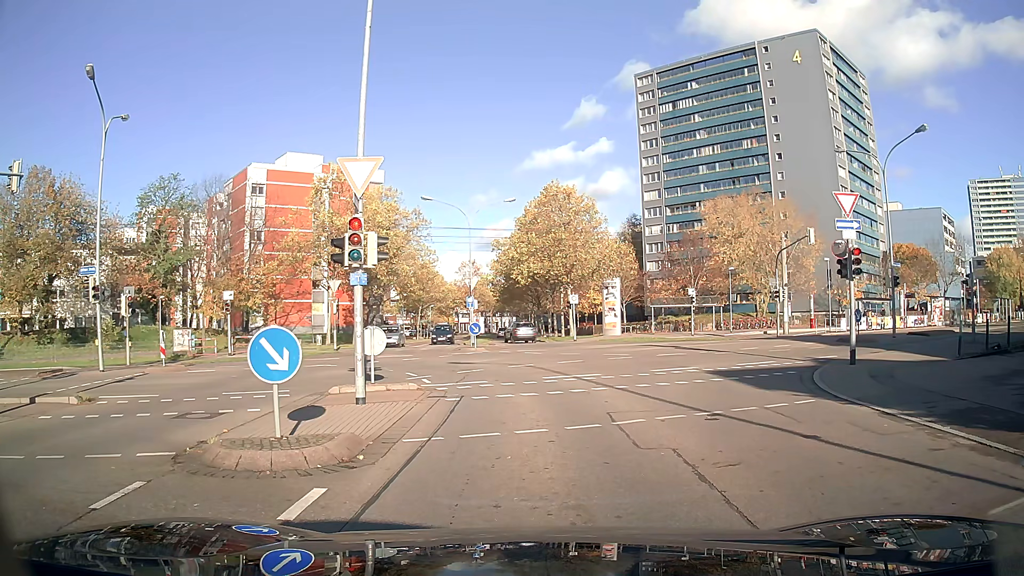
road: residential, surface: asphalt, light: Day
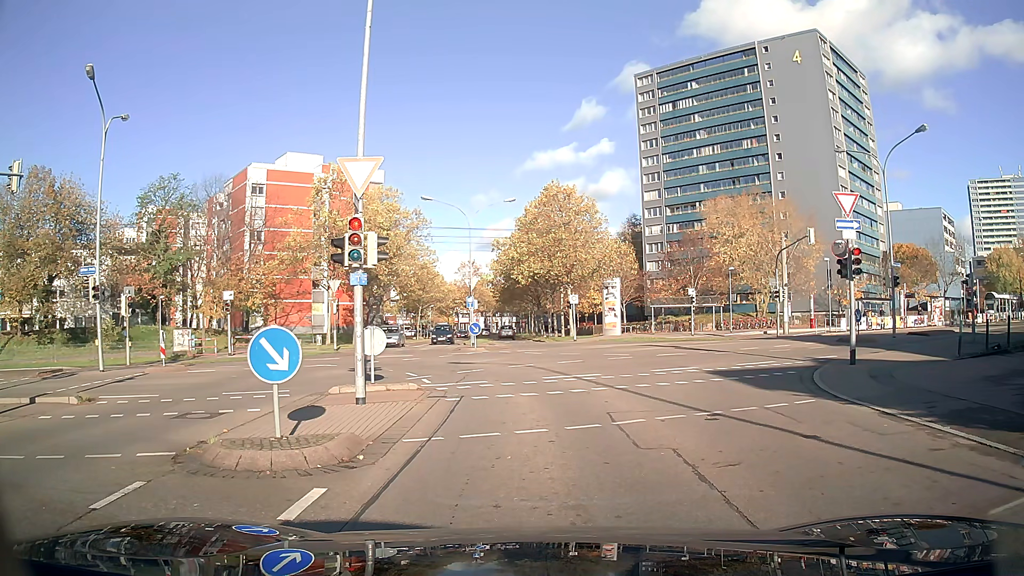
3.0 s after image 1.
(0.0, 0.0) m; 0°
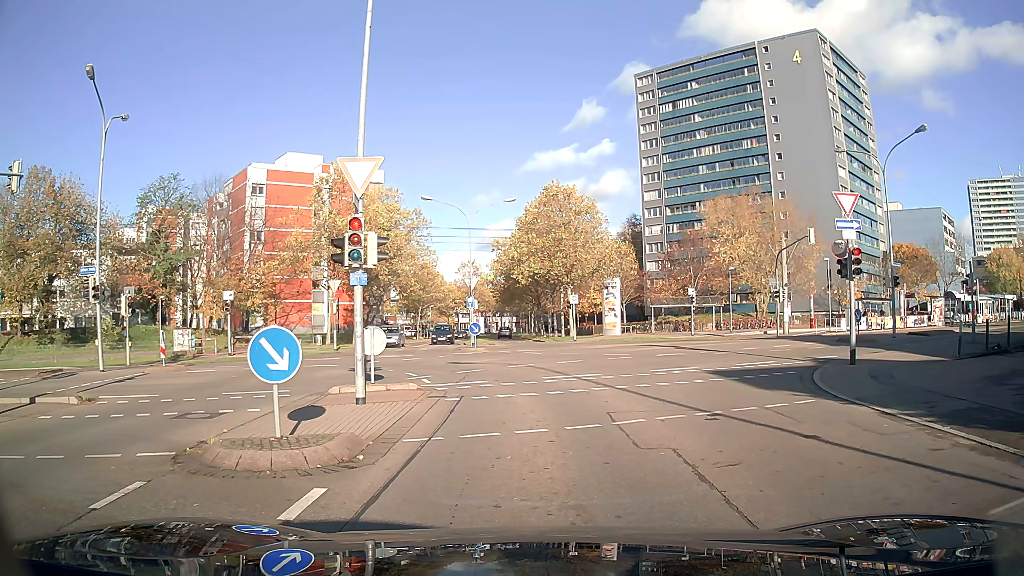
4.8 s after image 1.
(0.0, 0.0) m; 0°
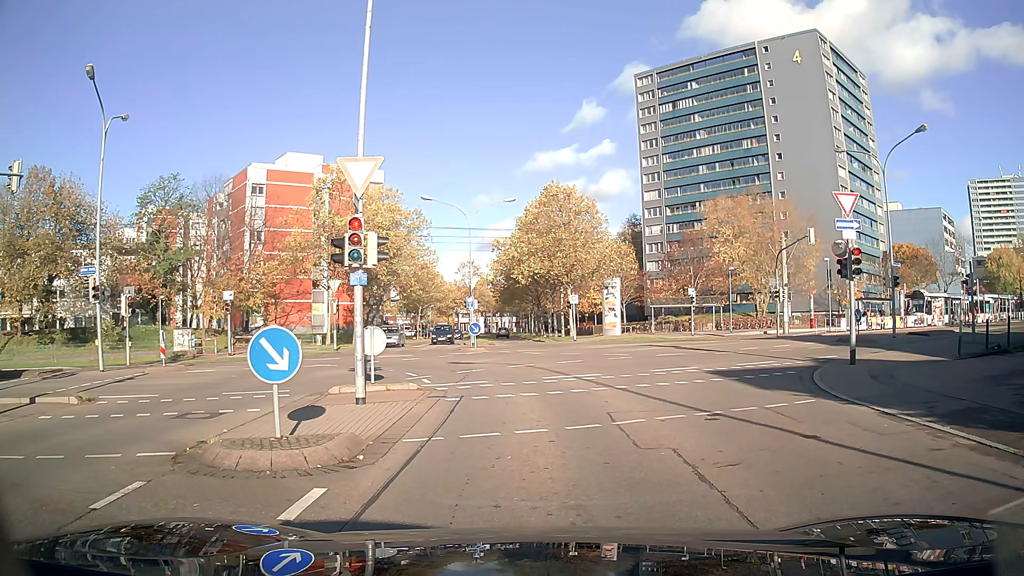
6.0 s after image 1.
(0.0, 0.0) m; 0°
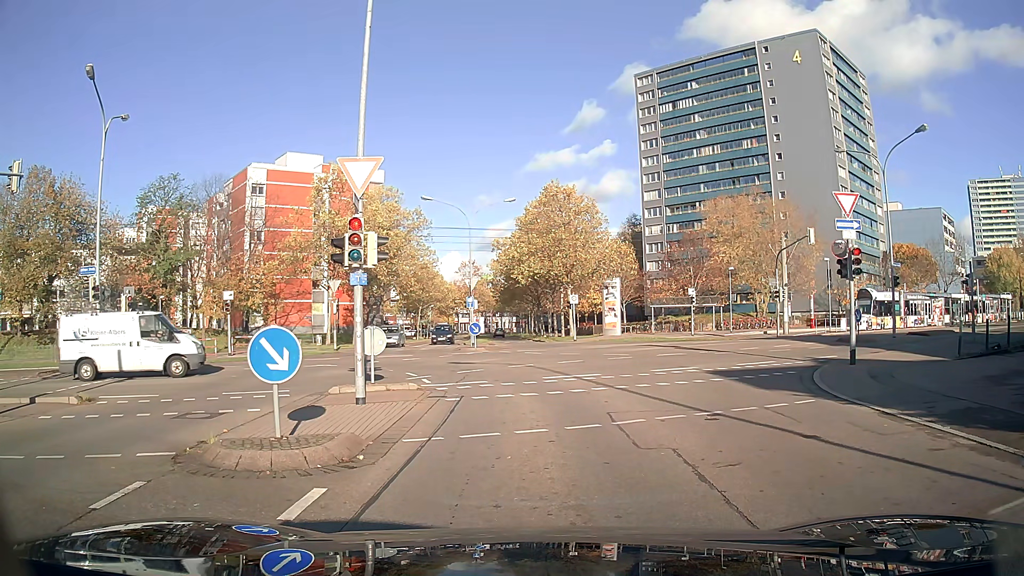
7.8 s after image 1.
(0.0, 0.0) m; 0°
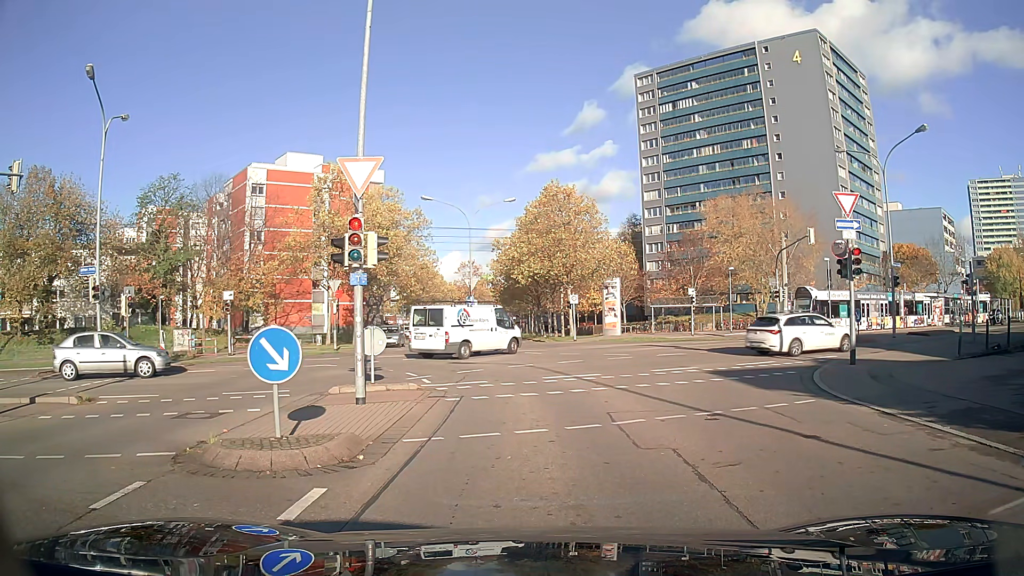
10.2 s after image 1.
(0.0, 0.0) m; 0°
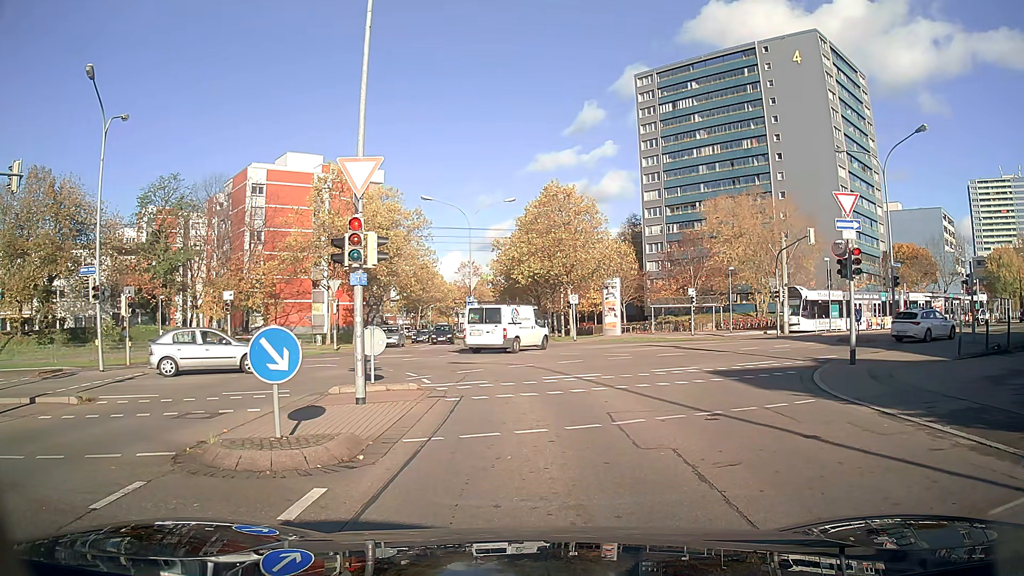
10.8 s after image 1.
(0.0, 0.0) m; 0°
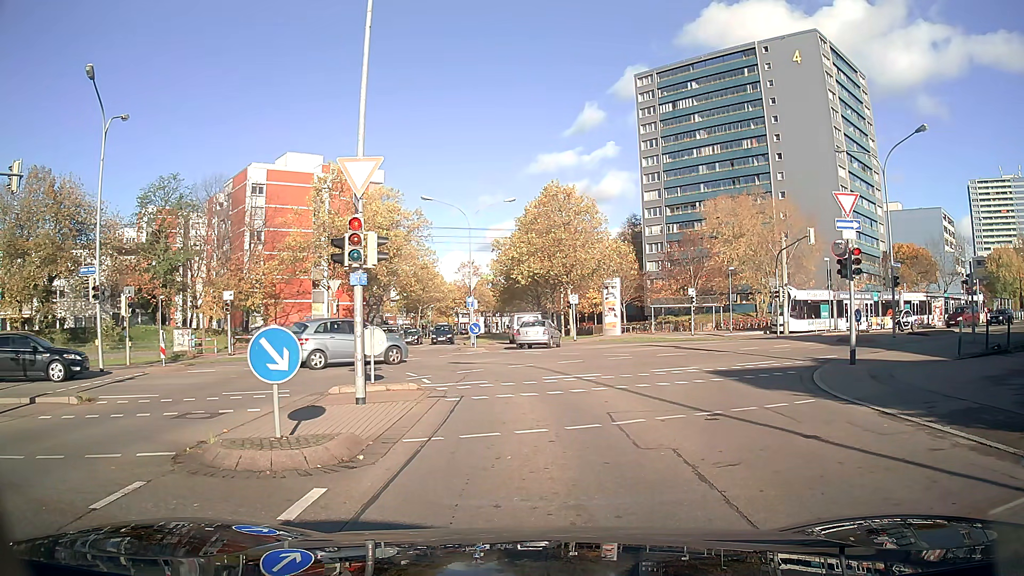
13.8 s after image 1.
(0.0, 0.0) m; 0°
(0, +10) (-2, +20) (-10, +25) (-19, +21) (-28, +17) (-37, +13) (-46, +8) (-55, +3) (-63, -2) (-72, -7) m
